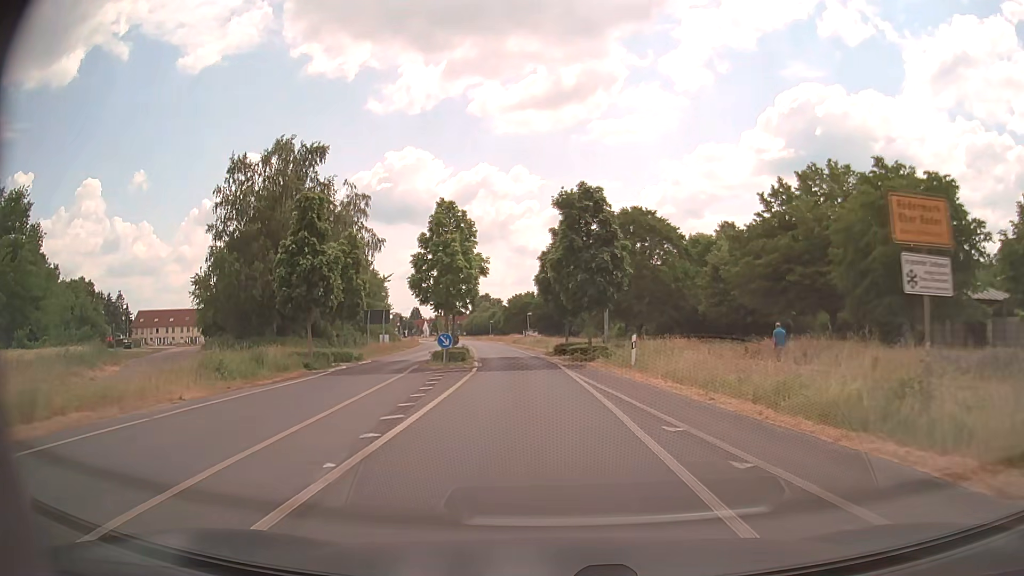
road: tertiary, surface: asphalt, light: Day
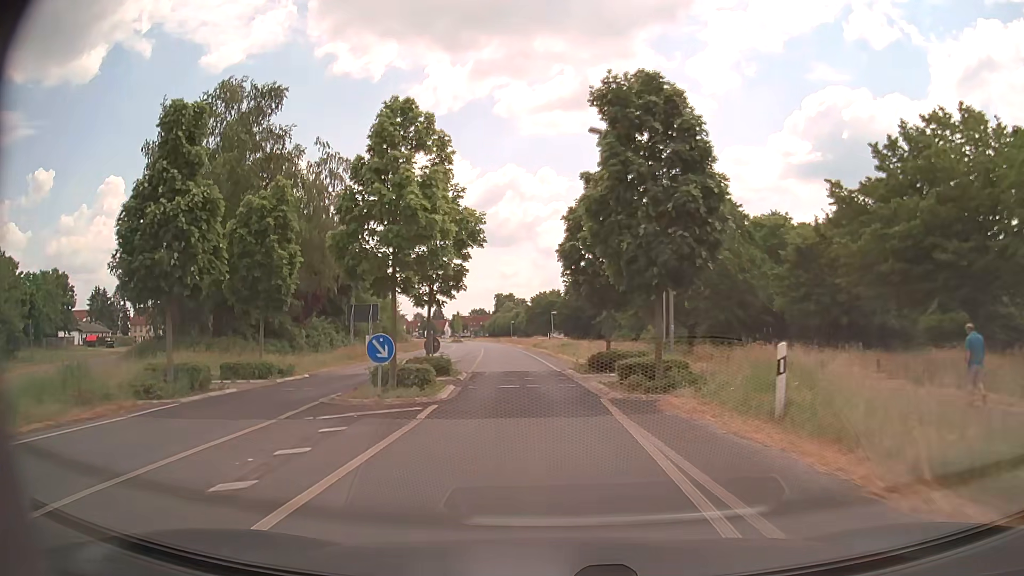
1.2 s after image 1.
(-0.2, +12.8) m; -2°
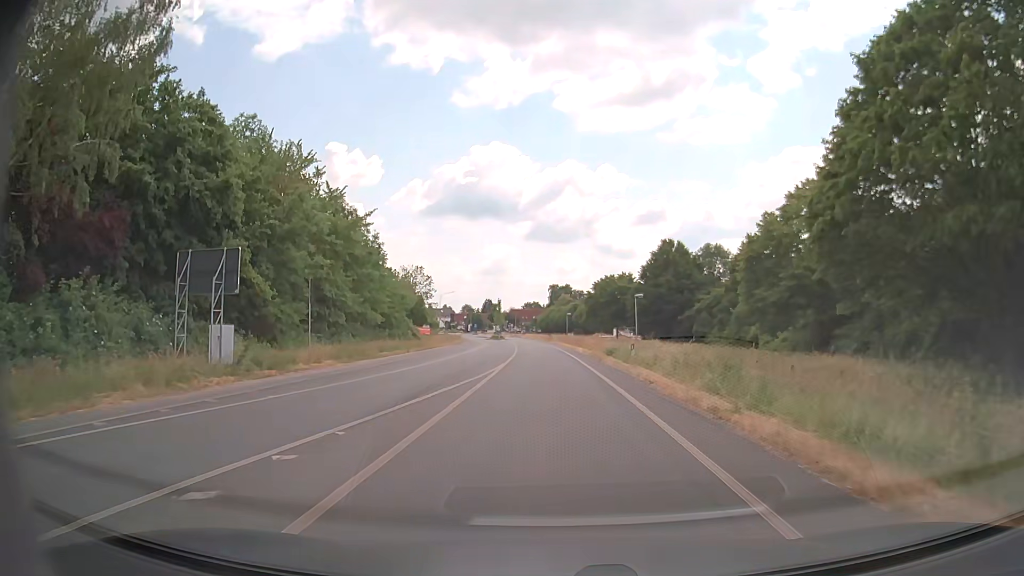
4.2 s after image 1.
(-1.8, +31.5) m; -5°
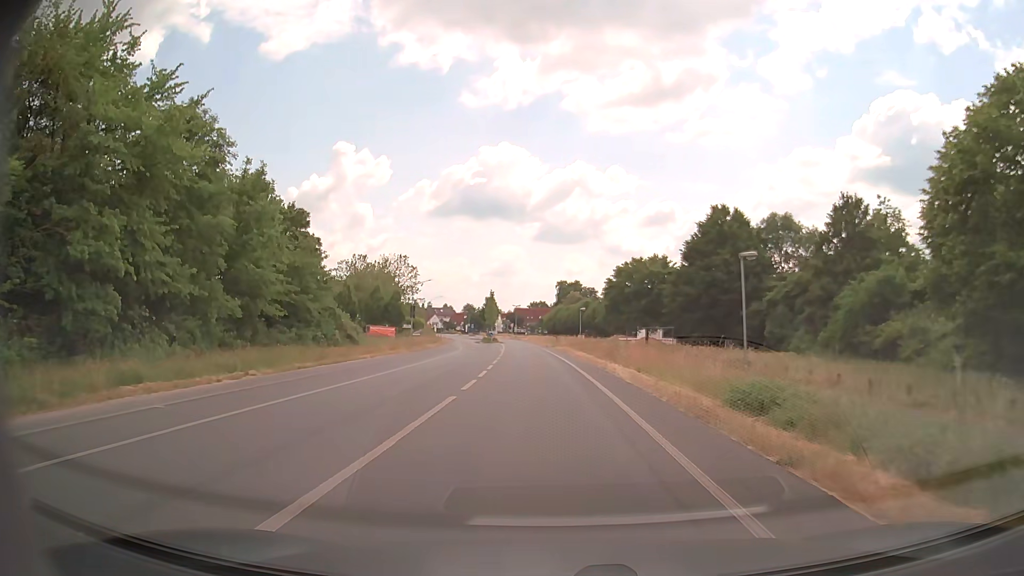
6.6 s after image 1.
(0.0, +25.2) m; -1°
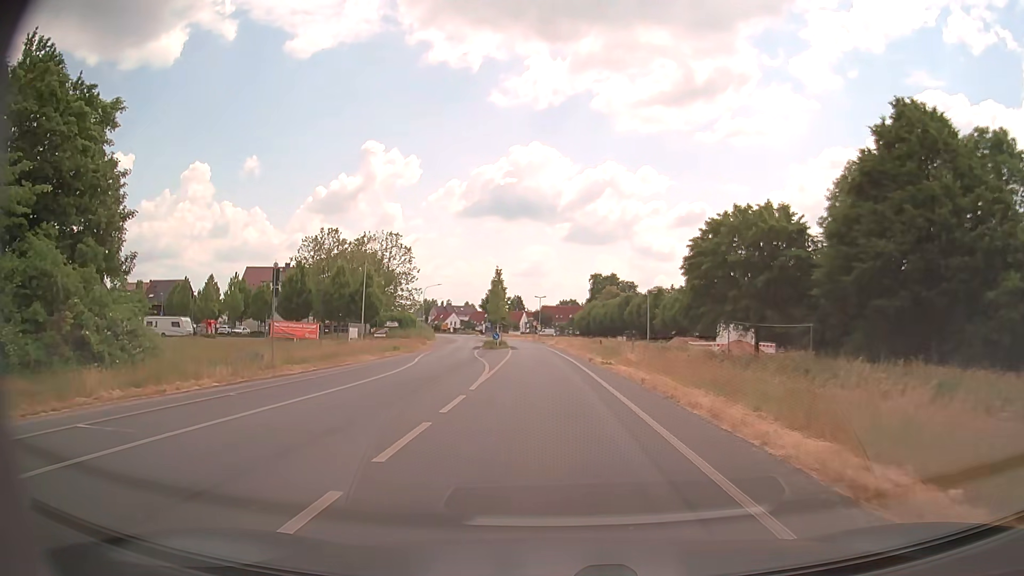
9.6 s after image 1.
(-0.9, +31.6) m; -3°
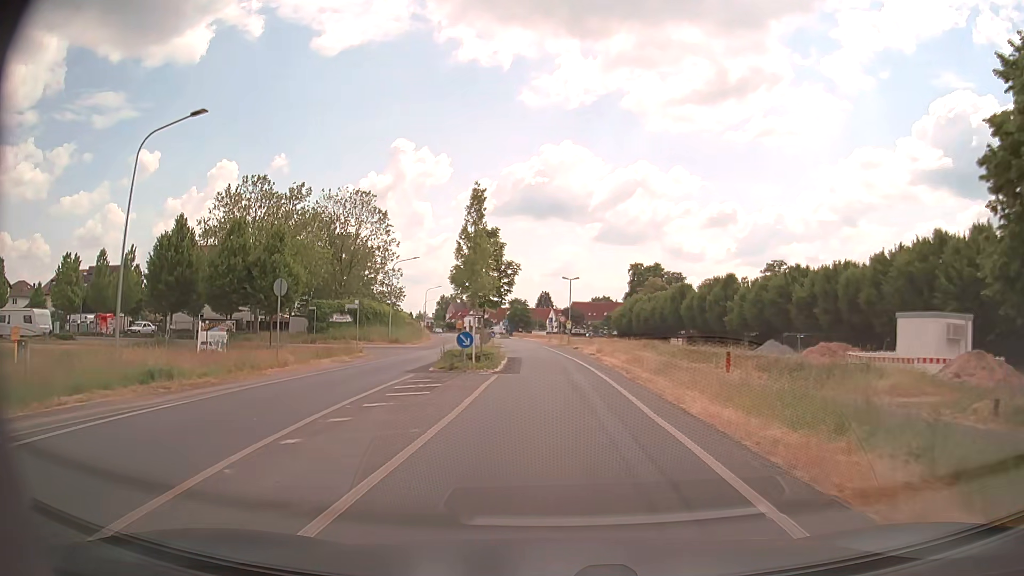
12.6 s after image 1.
(-0.5, +31.7) m; -2°
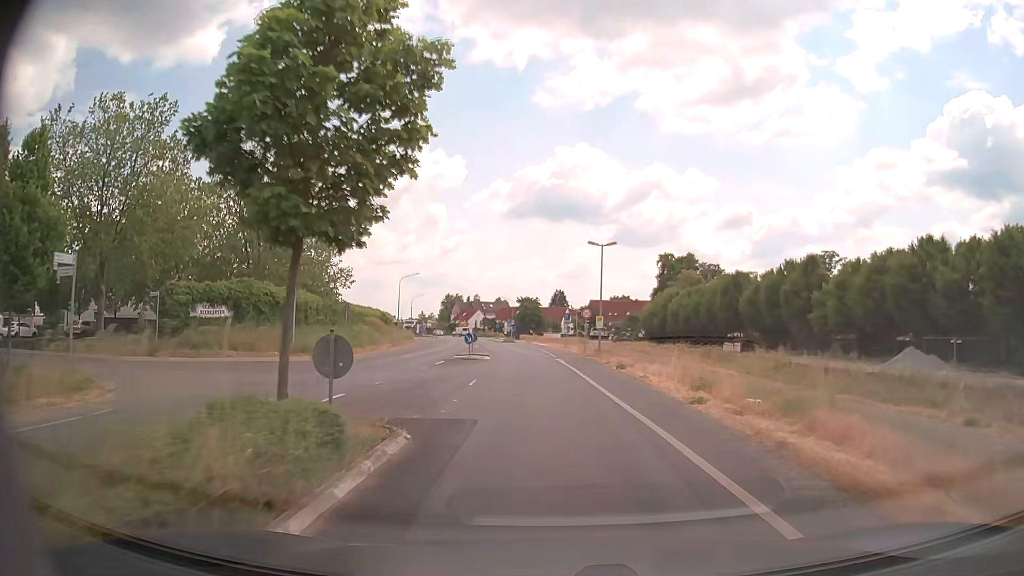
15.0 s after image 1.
(-0.3, +25.3) m; -1°
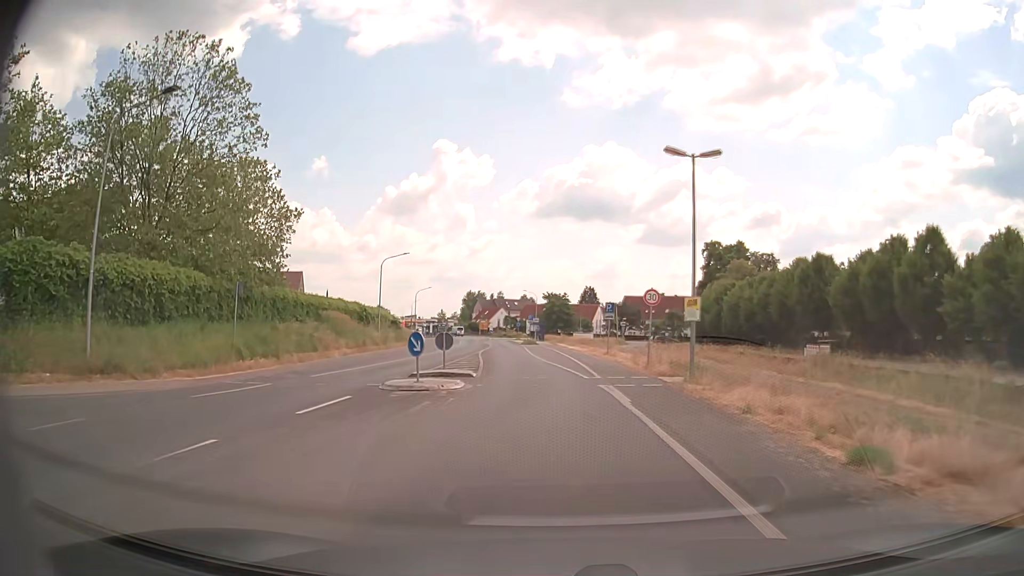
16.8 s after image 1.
(-0.3, +18.8) m; -2°
(0, +10) (0, +20) (-1, +30) (-2, +40) (-3, +50) (-4, +60) (-5, +70) (-6, +80) (-7, +90) (-8, +100) m
